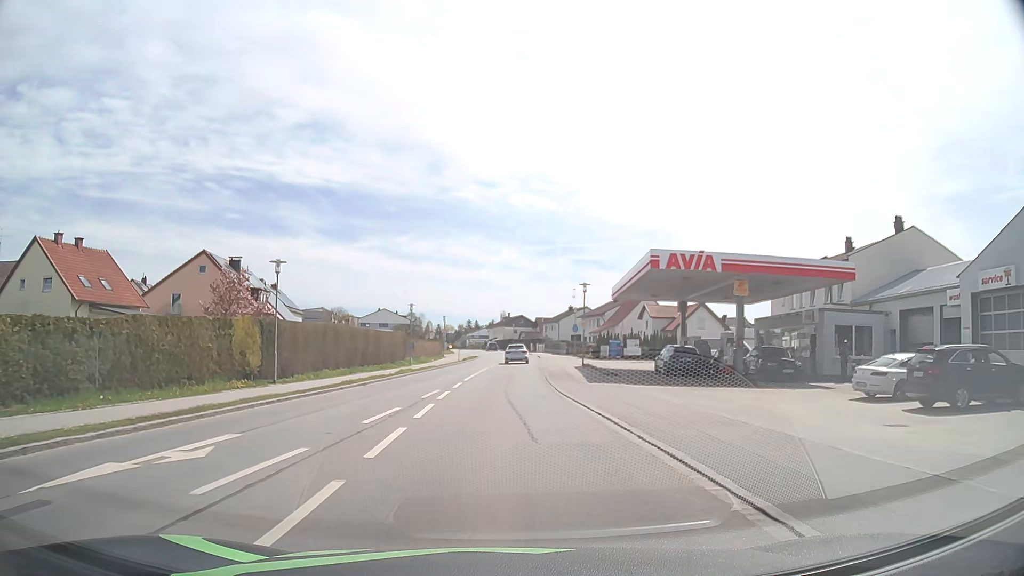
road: primary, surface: asphalt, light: Day
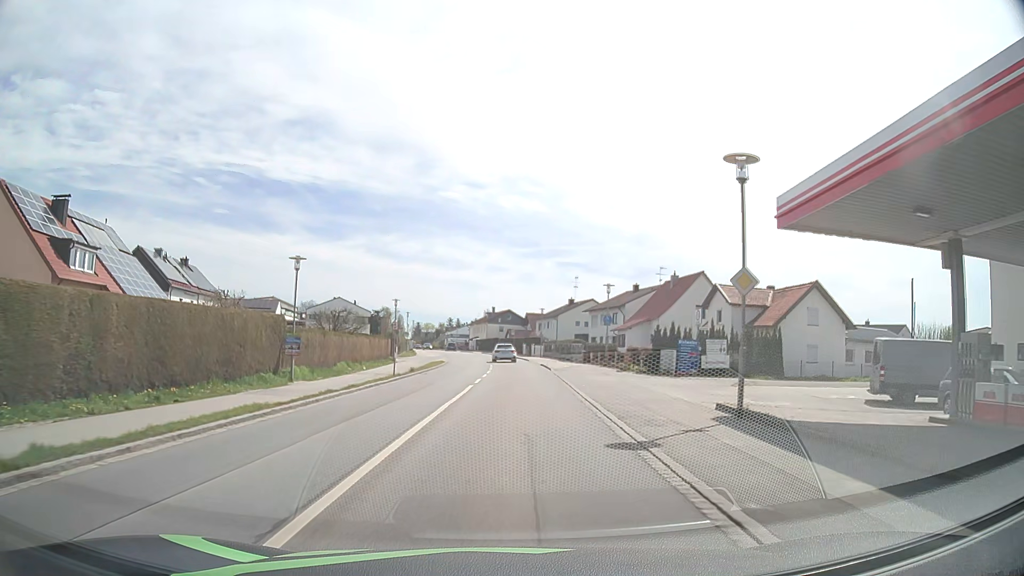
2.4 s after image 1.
(+0.1, +29.1) m; +1°
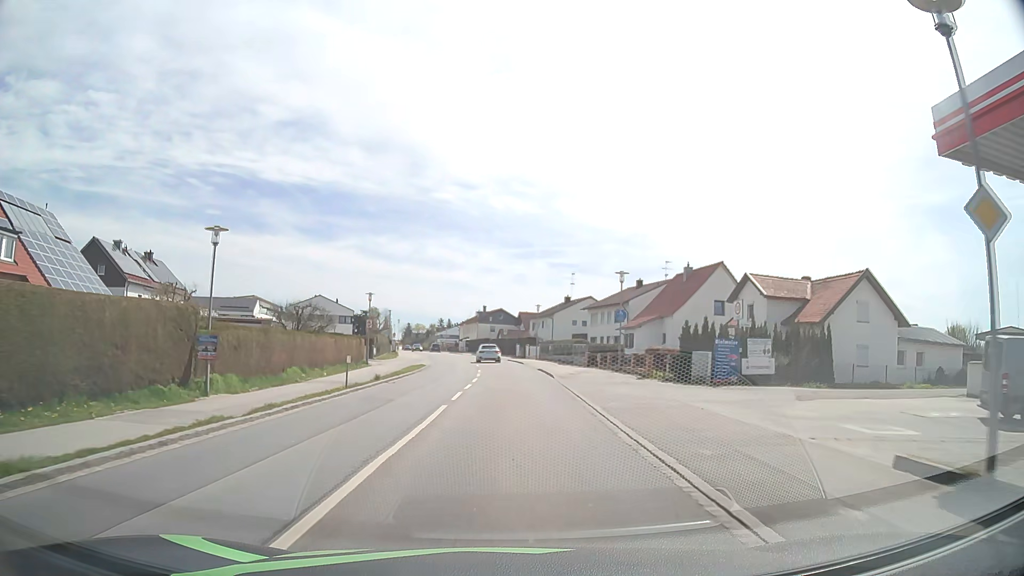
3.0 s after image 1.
(+0.1, +7.5) m; 0°
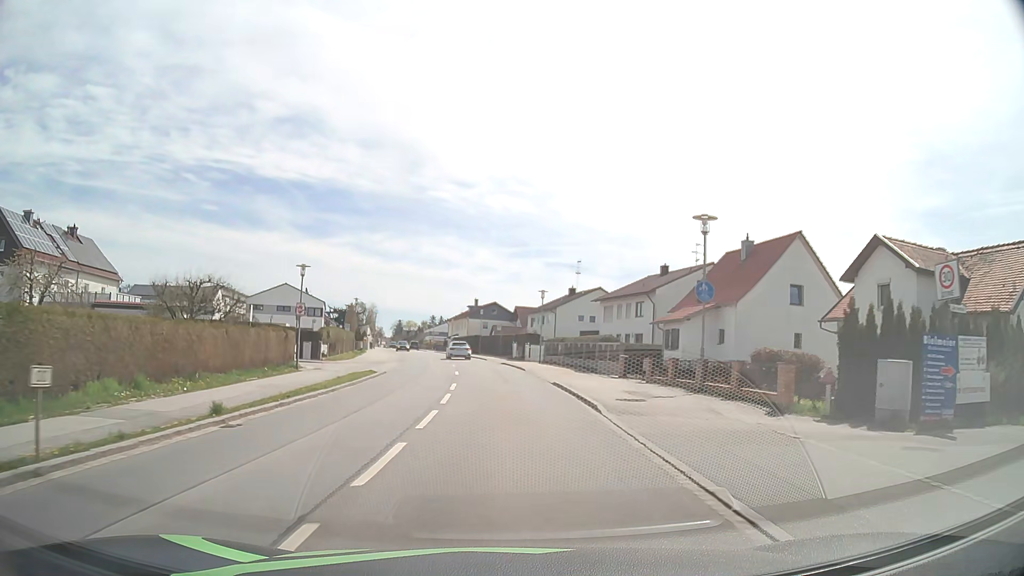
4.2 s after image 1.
(+0.2, +15.2) m; +1°
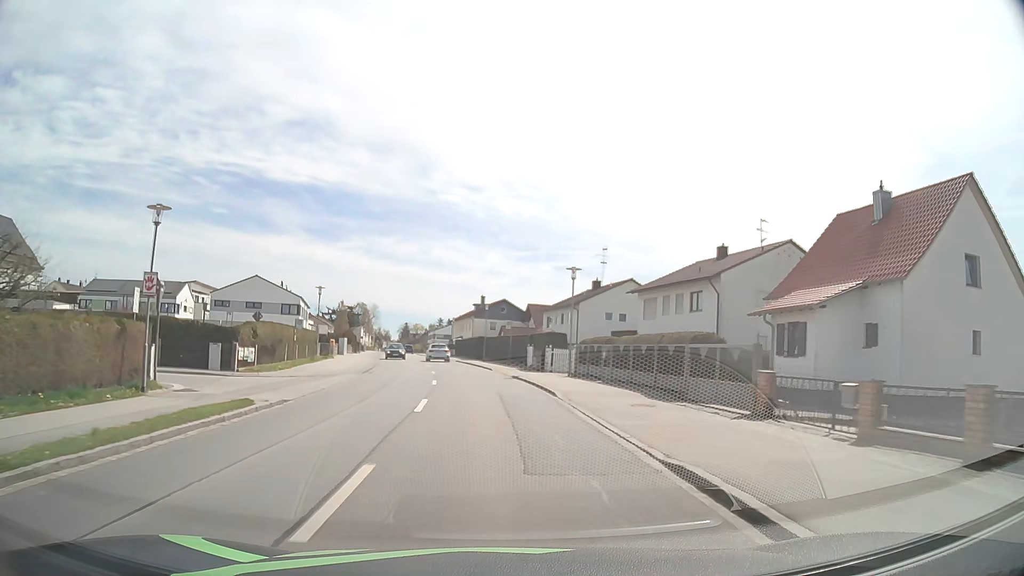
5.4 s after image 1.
(0.0, +15.4) m; -1°
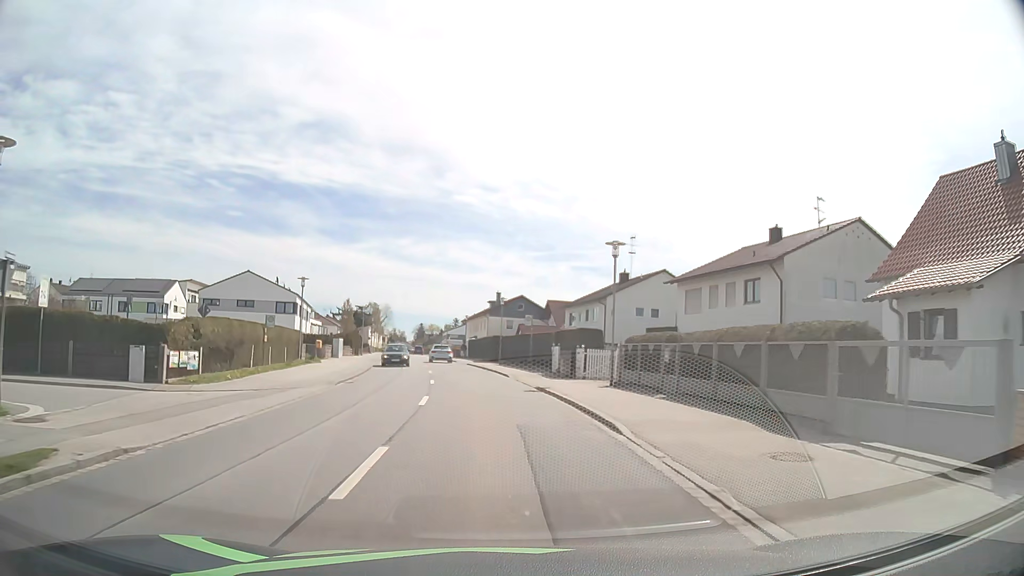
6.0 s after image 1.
(-0.1, +7.8) m; -1°
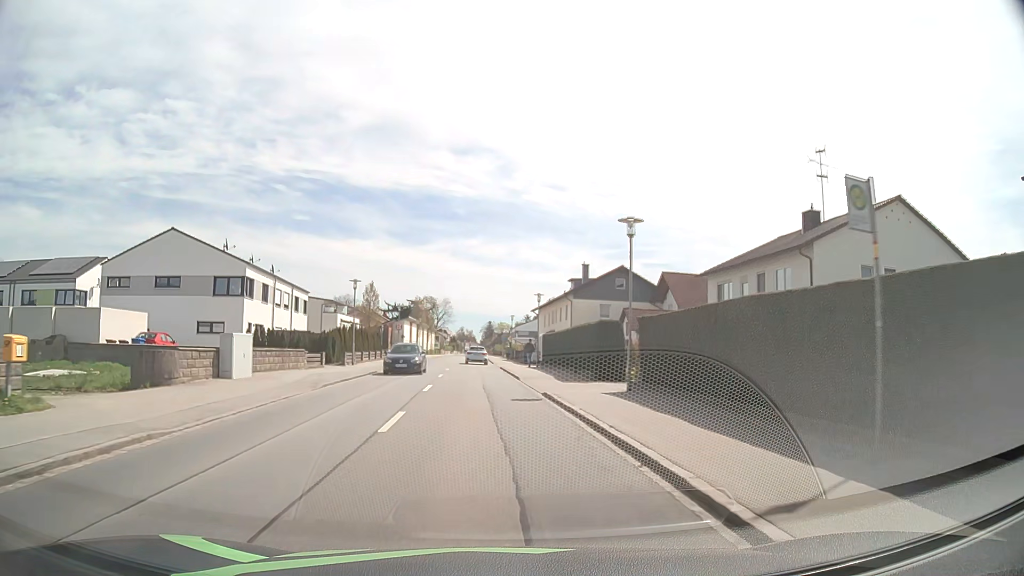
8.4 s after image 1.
(-1.7, +31.2) m; -6°
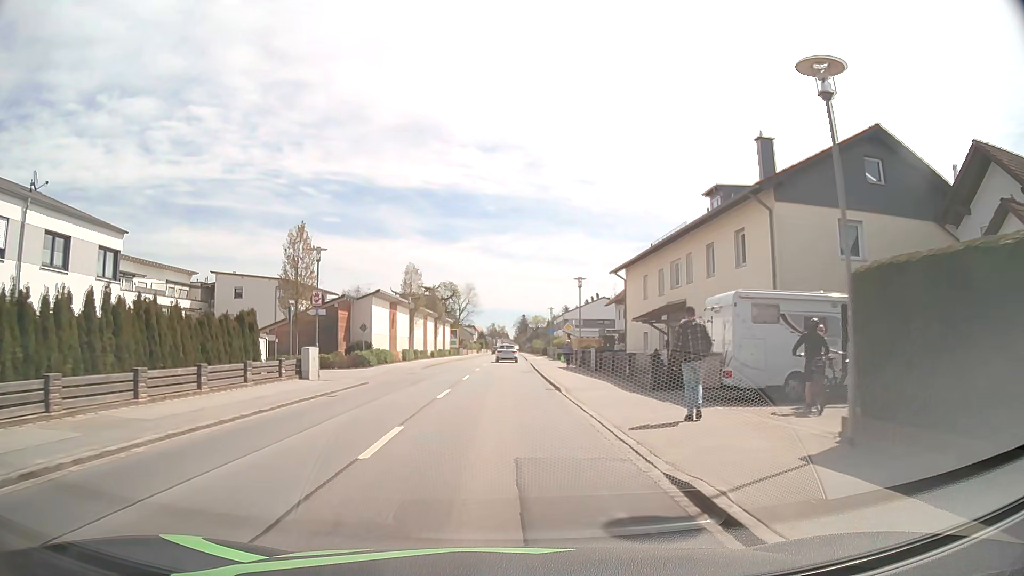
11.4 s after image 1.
(-1.7, +38.6) m; -3°
(0, +10) (0, +20) (0, +30) (0, +40) (0, +50) (0, +60) (+1, +70) (+1, +80) (+1, +90) (+1, +100) m
